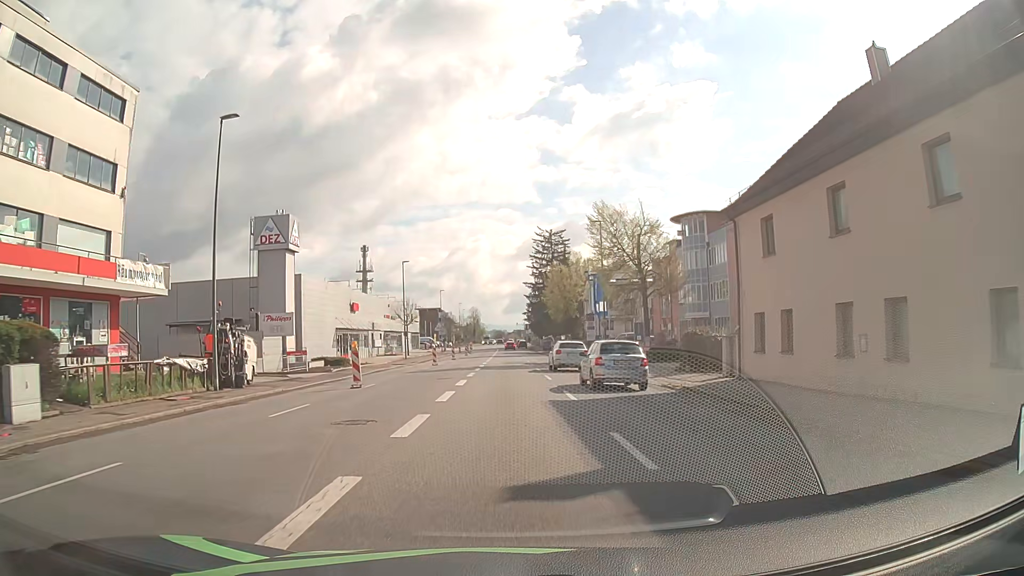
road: tertiary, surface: asphalt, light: Day
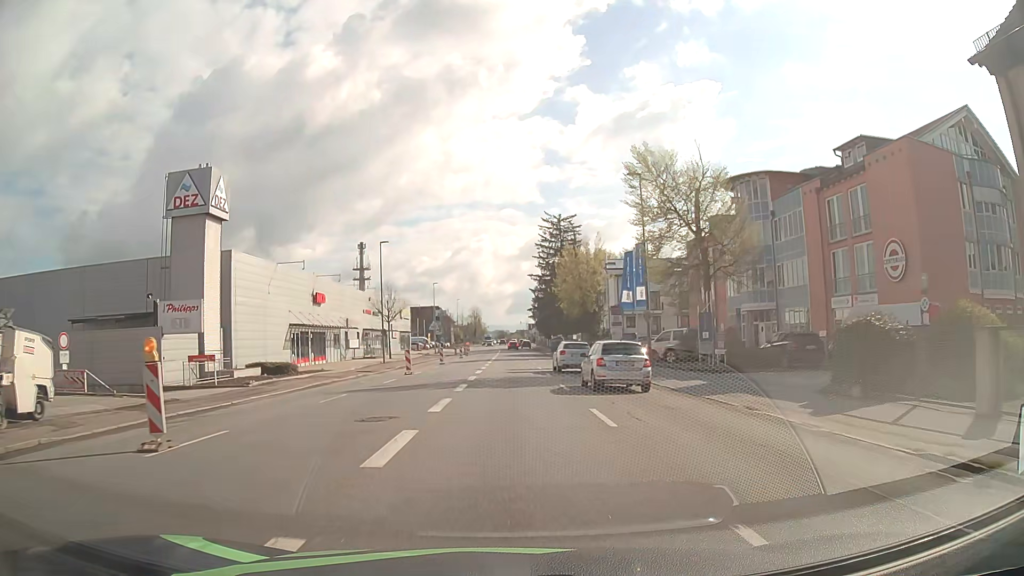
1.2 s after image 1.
(-0.1, +14.5) m; 0°
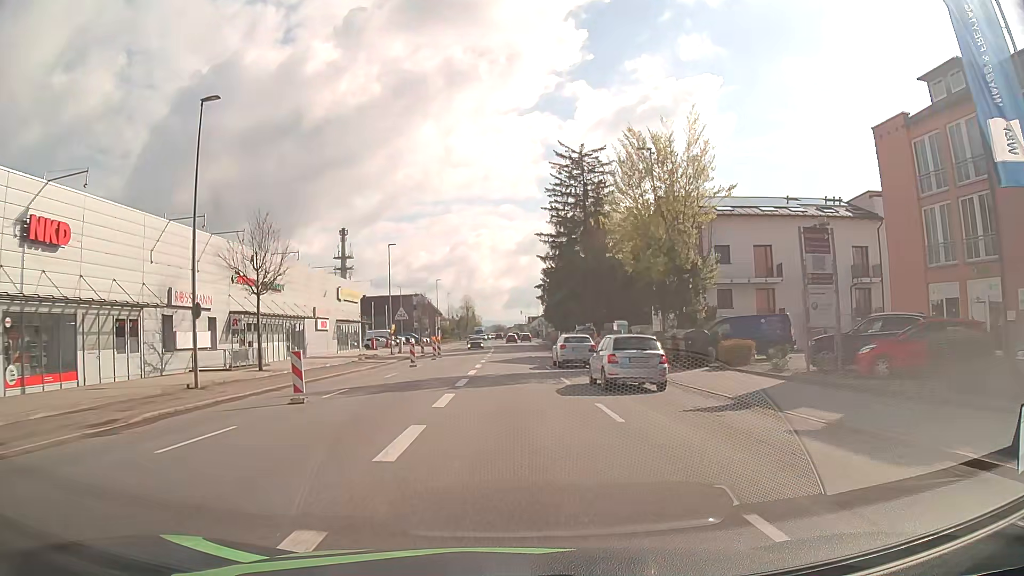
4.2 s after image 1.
(0.0, +35.9) m; 0°
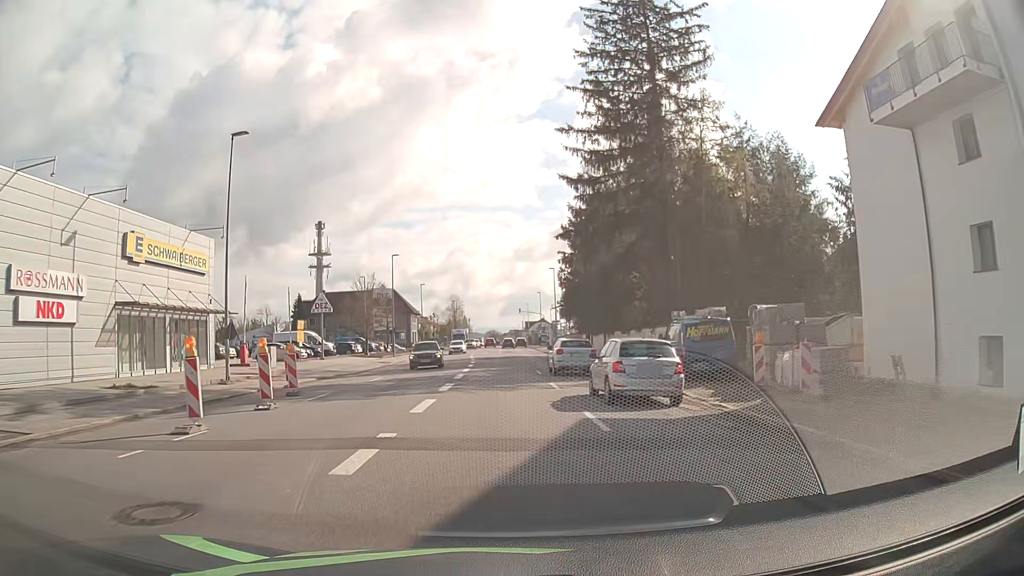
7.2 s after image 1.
(+0.4, +36.8) m; +1°
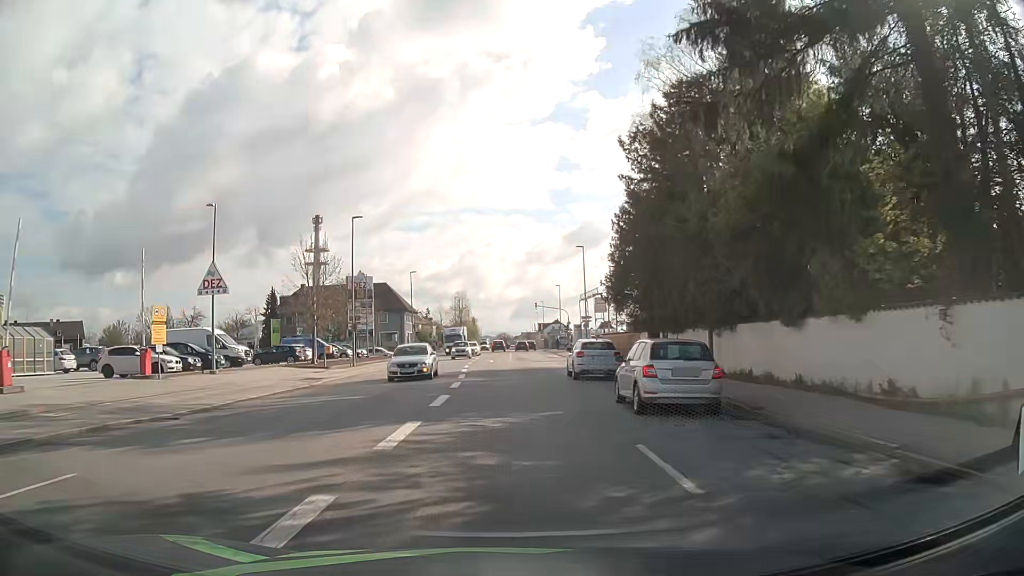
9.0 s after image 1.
(-0.3, +22.3) m; -1°
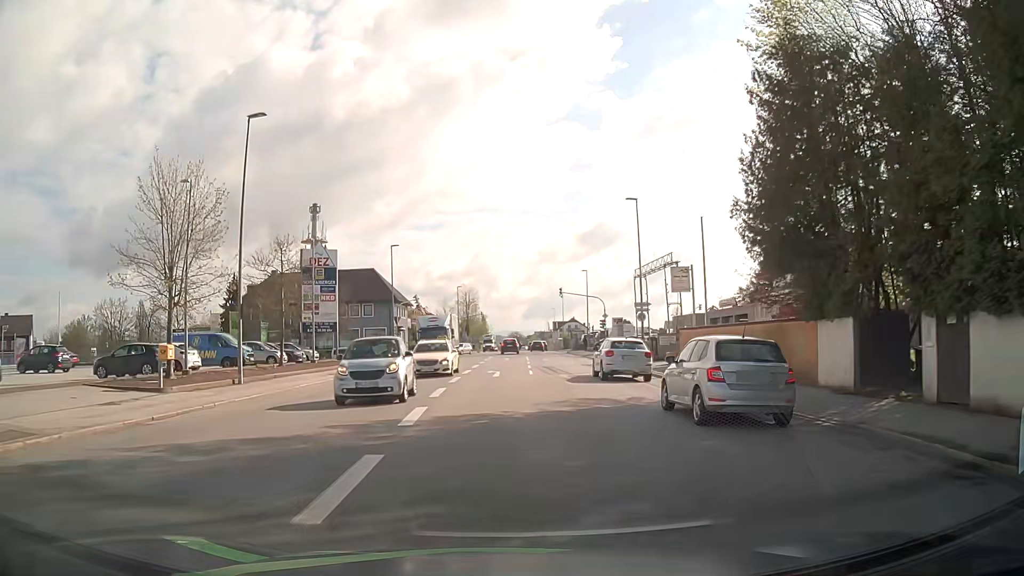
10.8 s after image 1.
(-0.3, +21.7) m; -1°
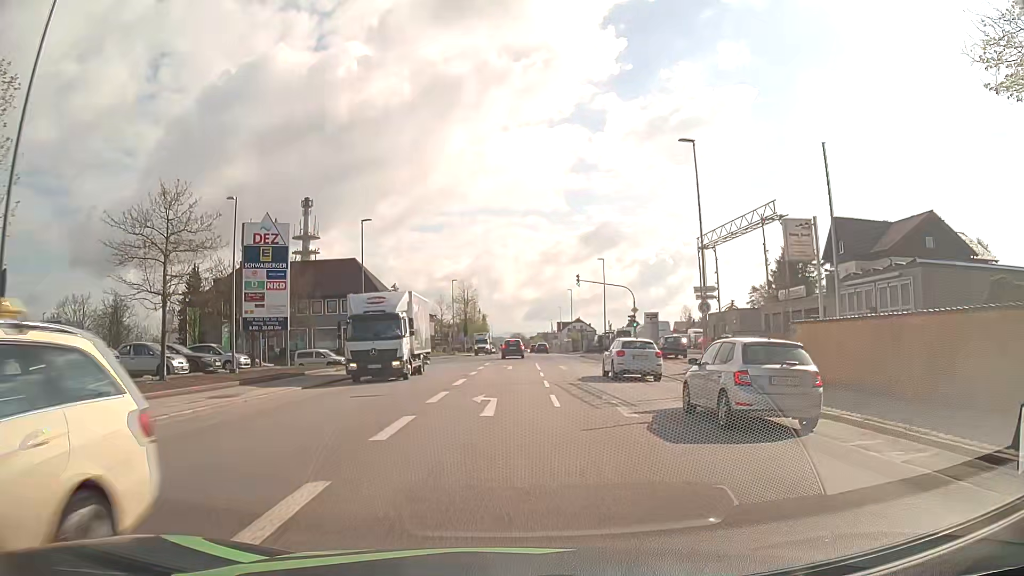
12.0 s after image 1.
(-0.1, +13.4) m; 0°
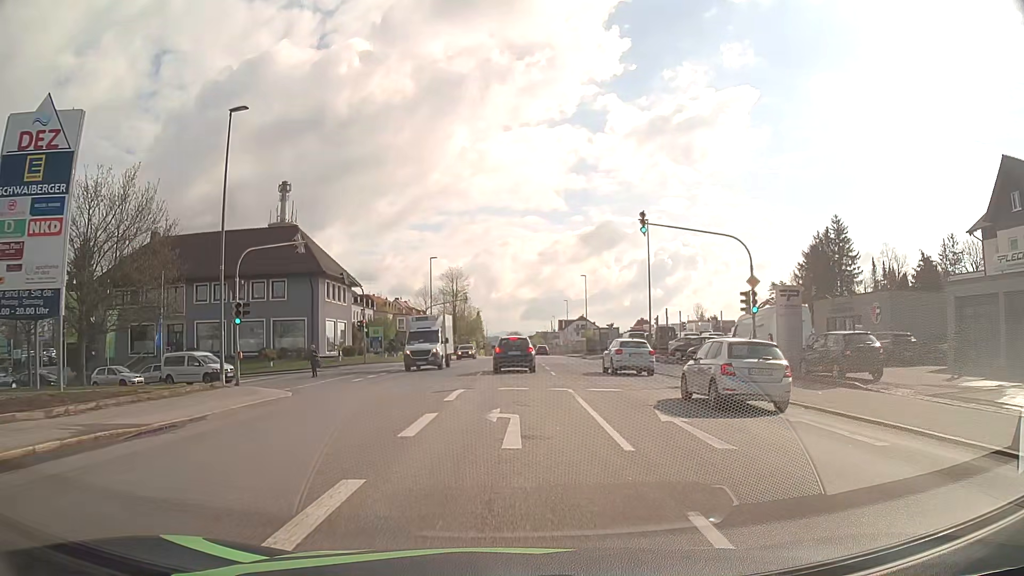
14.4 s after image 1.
(+0.1, +23.8) m; 0°
